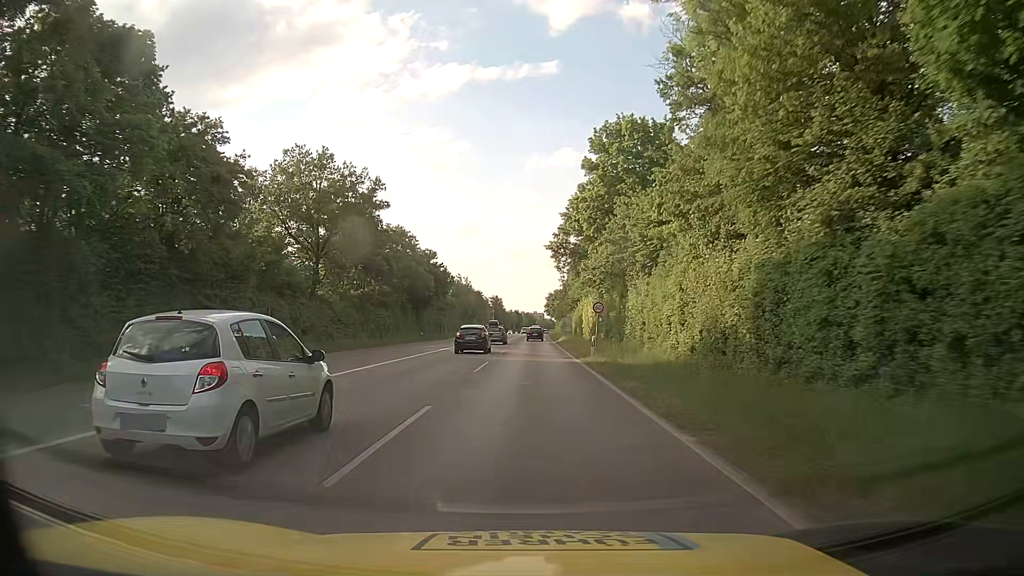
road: secondary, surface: asphalt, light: Day
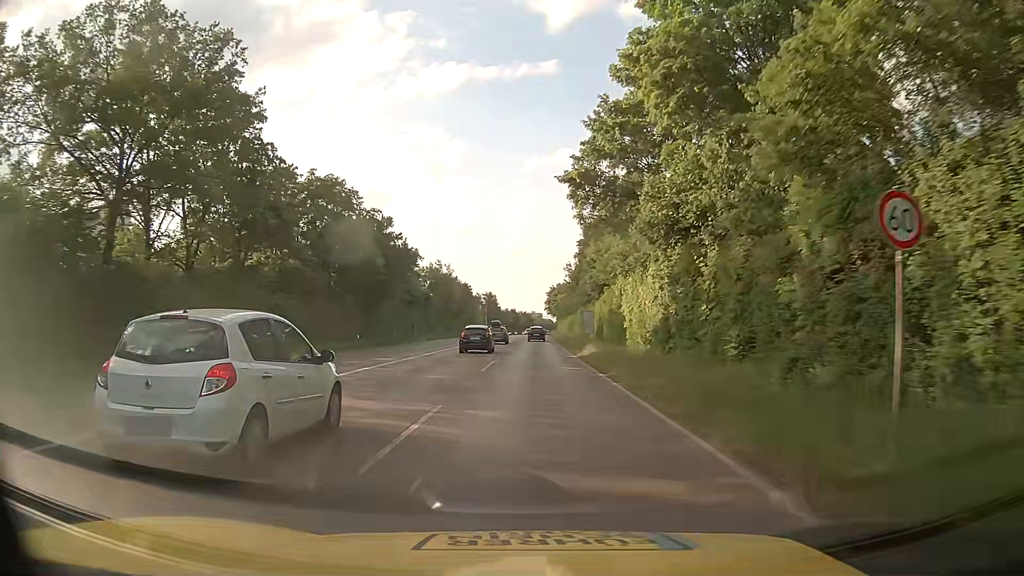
(+0.1, +29.6) m; 0°
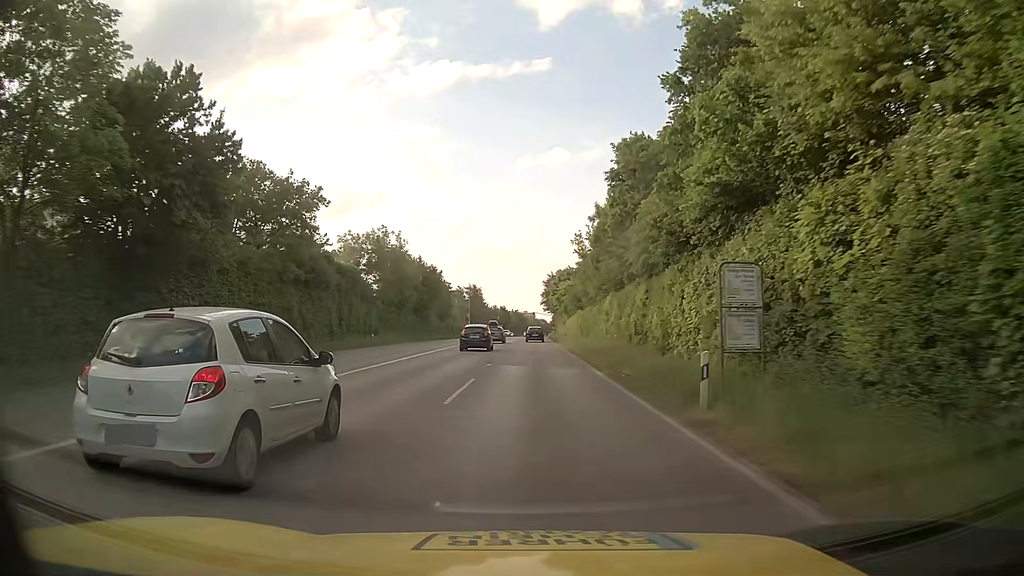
(+0.2, +39.5) m; +1°
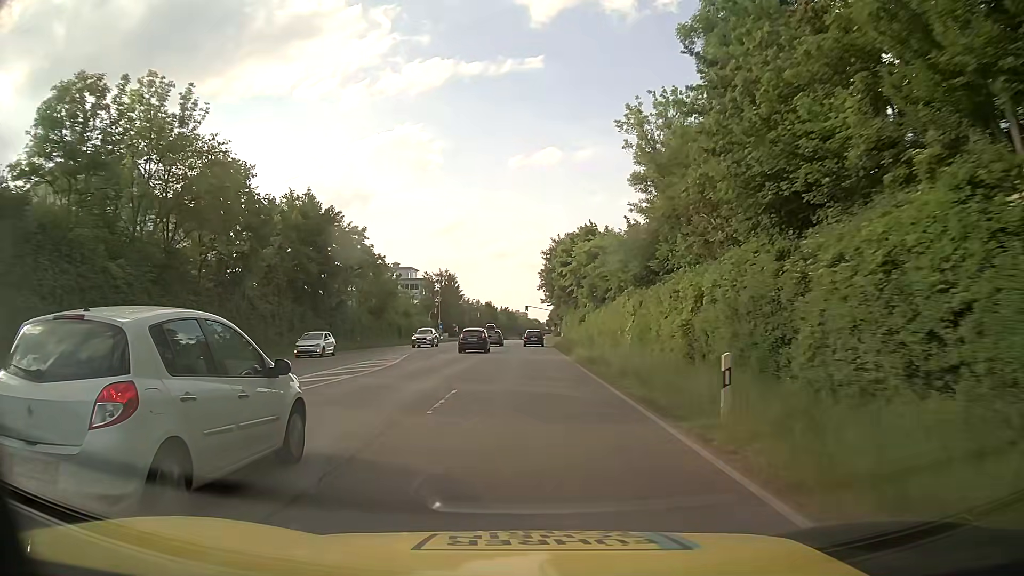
(-0.3, +49.5) m; 0°
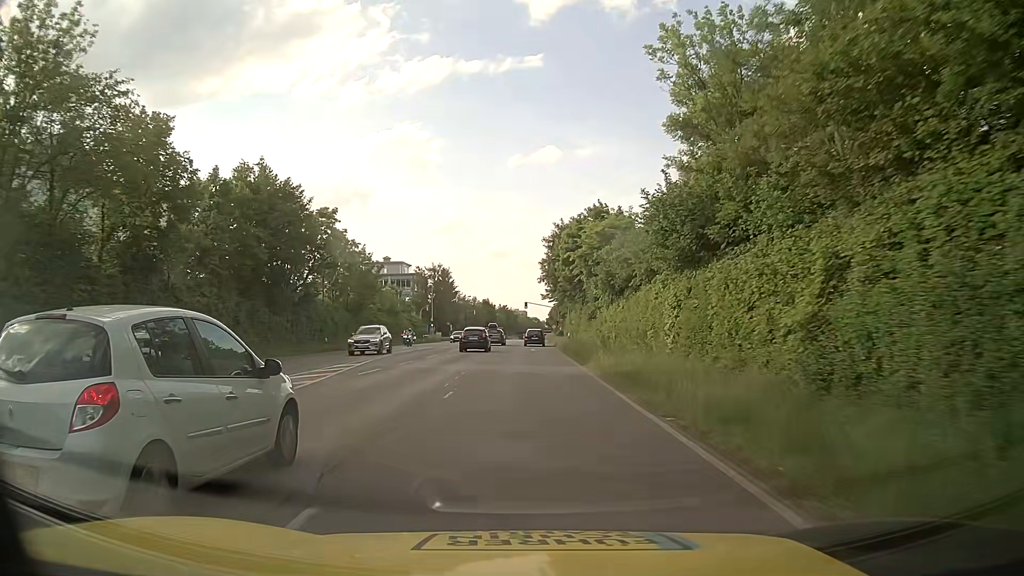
(0.0, +9.9) m; 0°
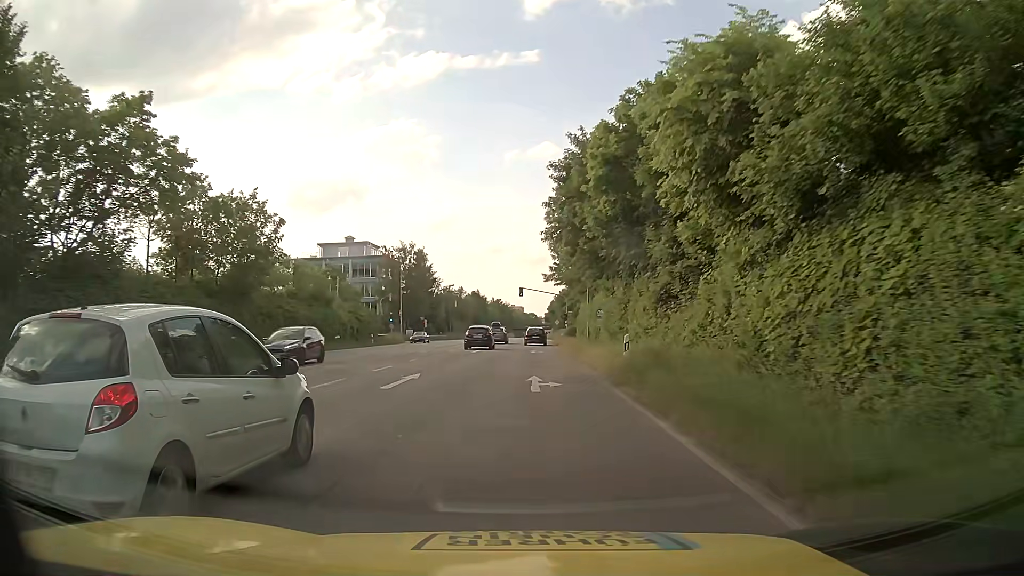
(+0.1, +29.3) m; 0°
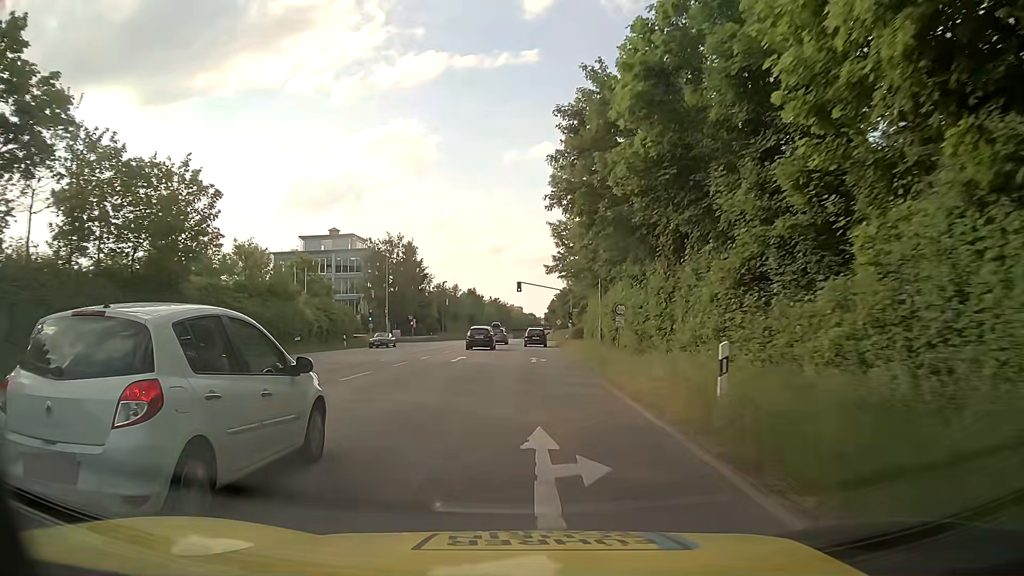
(0.0, +9.6) m; 0°
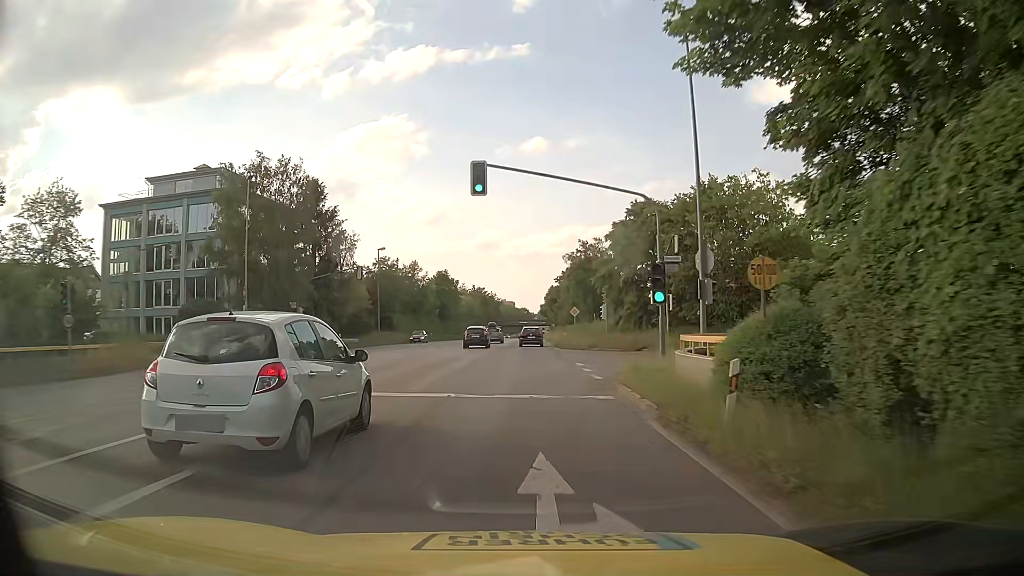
(+0.2, +45.7) m; +1°
(0, +10) (0, +20) (0, +30) (0, +40) (0, +50) (0, +60) (0, +70) (0, +80) (0, +90) (0, +100) m
